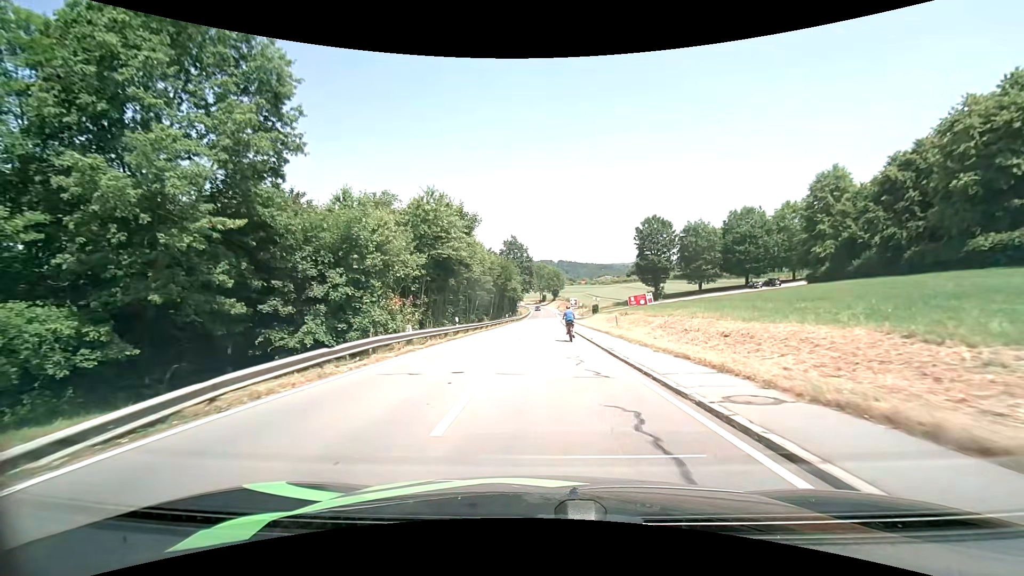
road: tertiary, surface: asphalt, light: Day
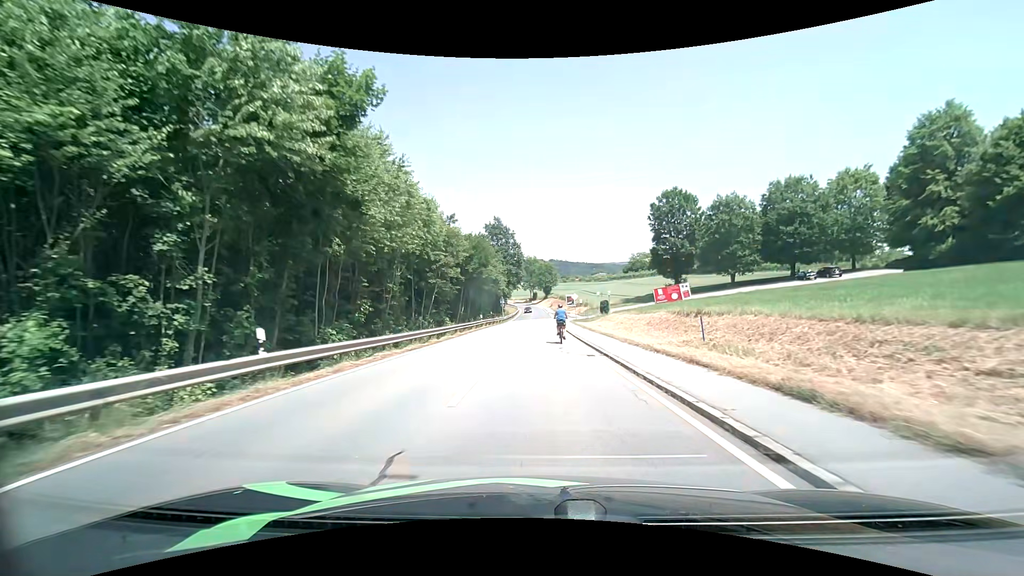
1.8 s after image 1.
(+0.2, +21.8) m; +1°
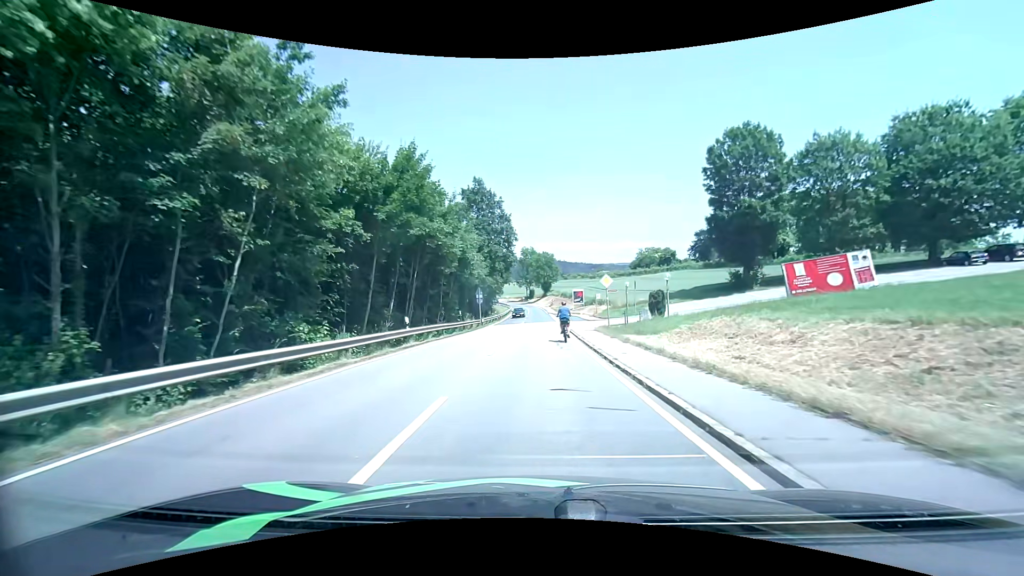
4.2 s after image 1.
(+0.1, +27.6) m; 0°
(0, +10) (0, +20) (0, +30) (0, +40) (0, +50) (0, +60) (0, +70) (0, +80) (0, +90) (-1, +100) m
